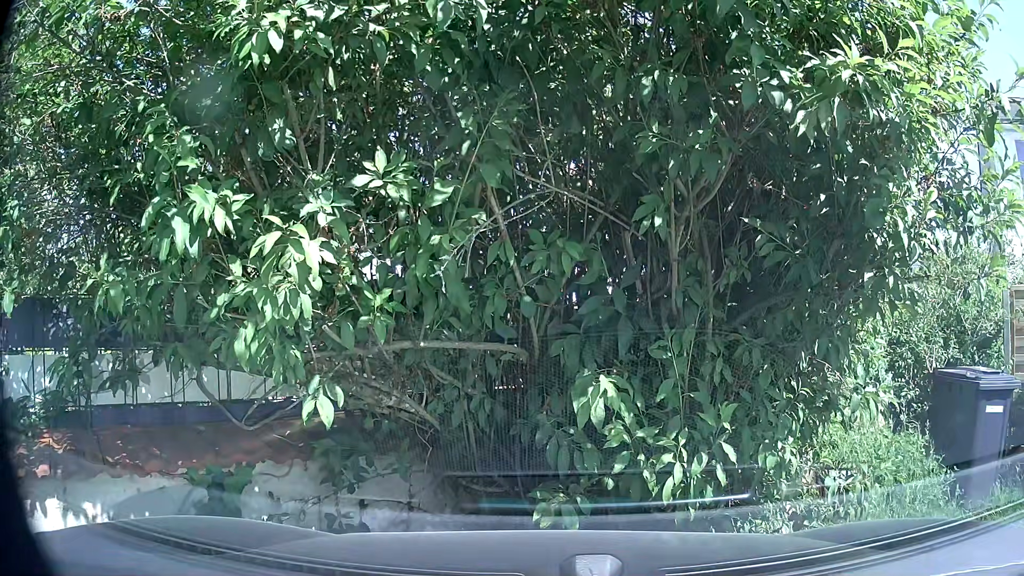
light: Day
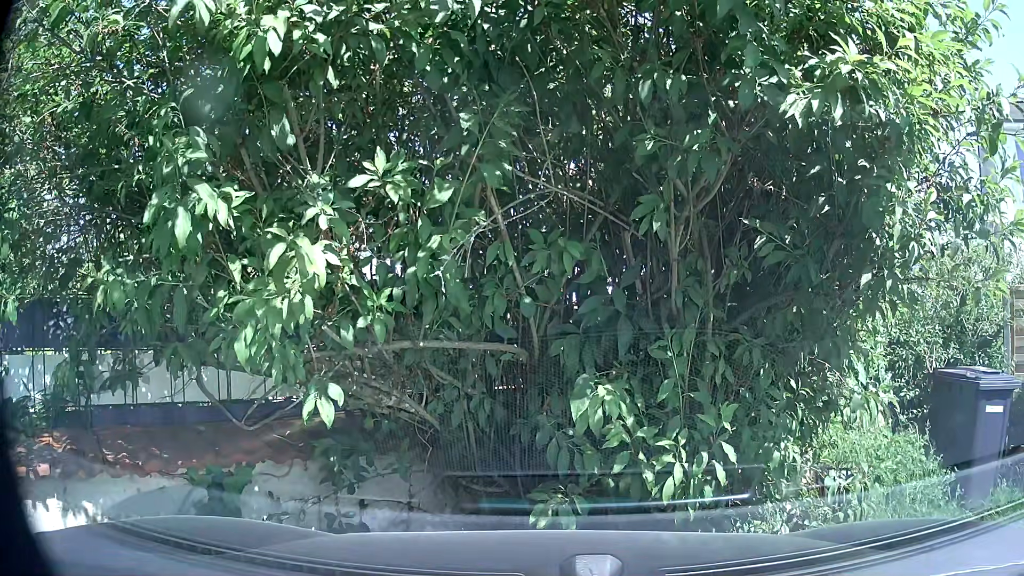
(0.0, 0.0) m; 0°
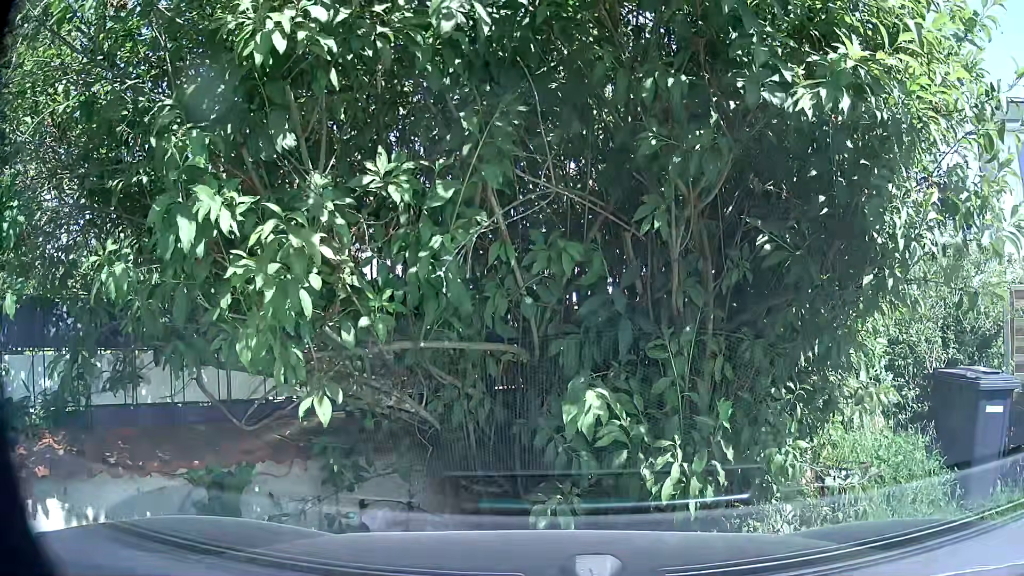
(0.0, 0.0) m; 0°
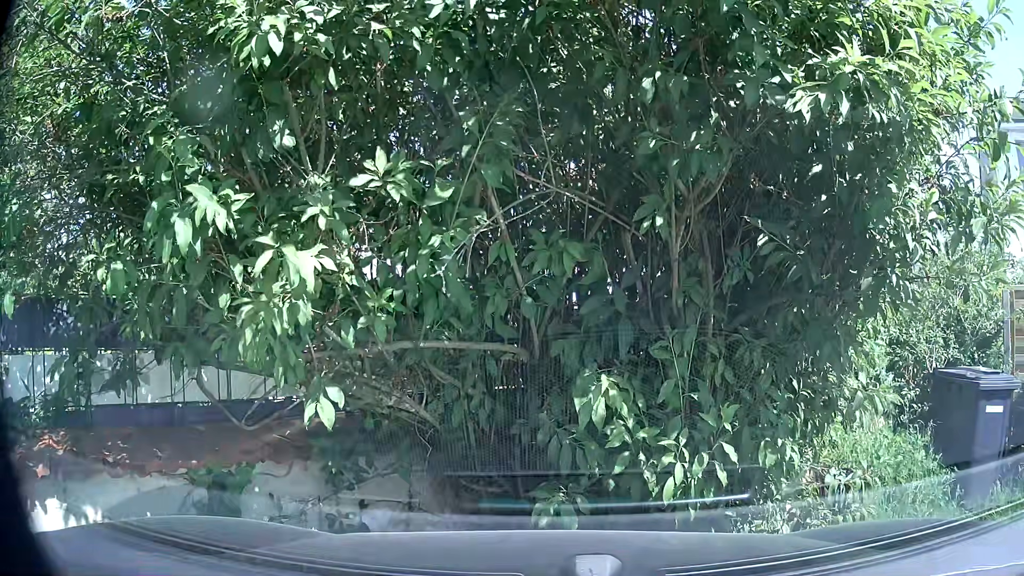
(0.0, 0.0) m; 0°
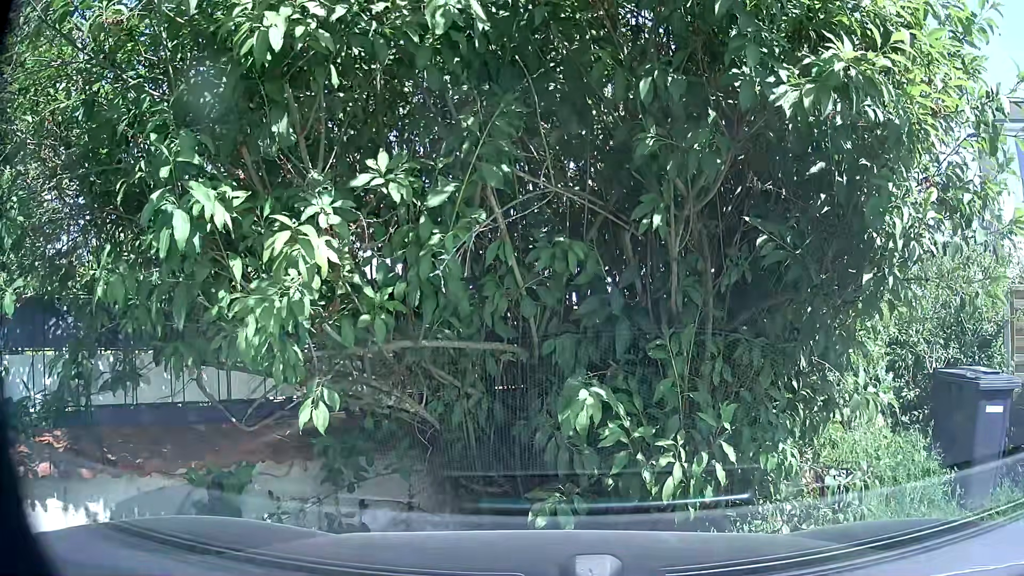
(0.0, 0.0) m; 0°
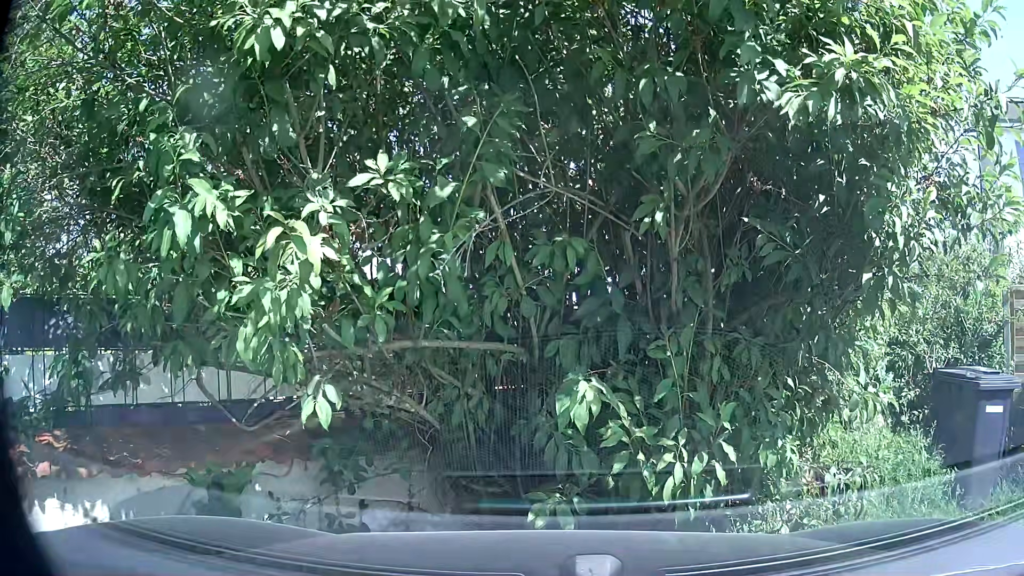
(0.0, 0.0) m; 0°
